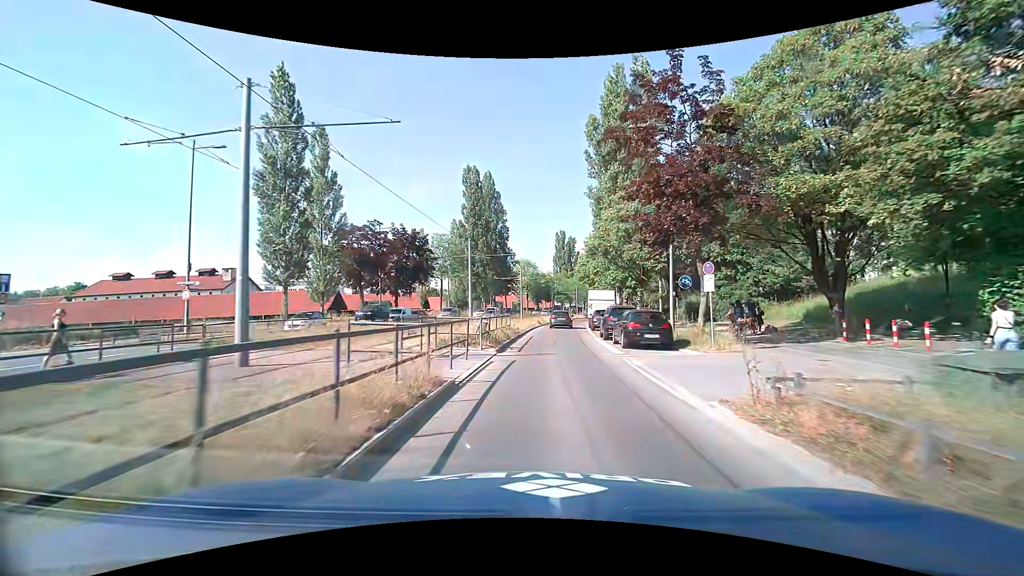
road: secondary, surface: asphalt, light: Day
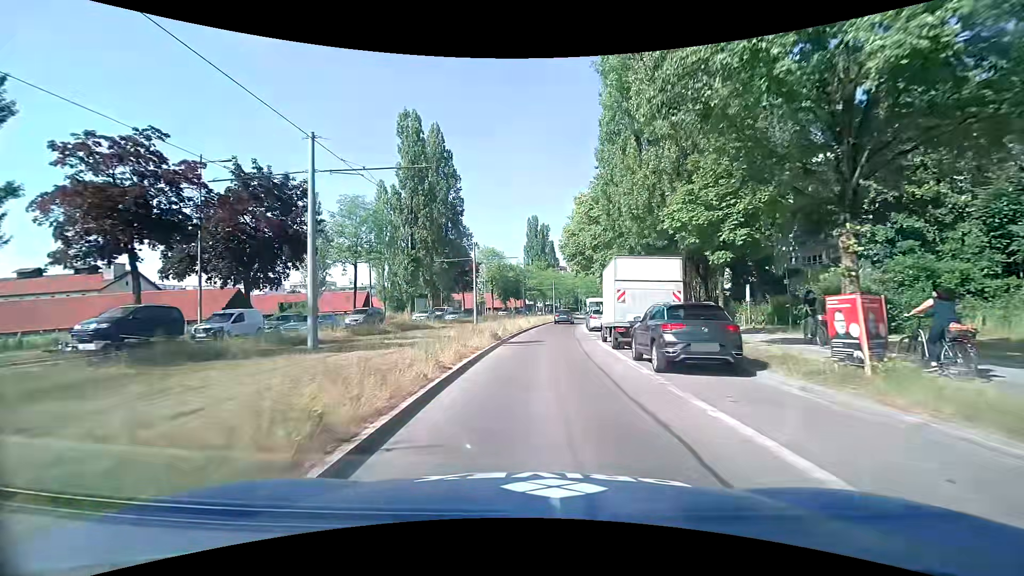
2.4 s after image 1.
(+0.9, +24.9) m; +3°
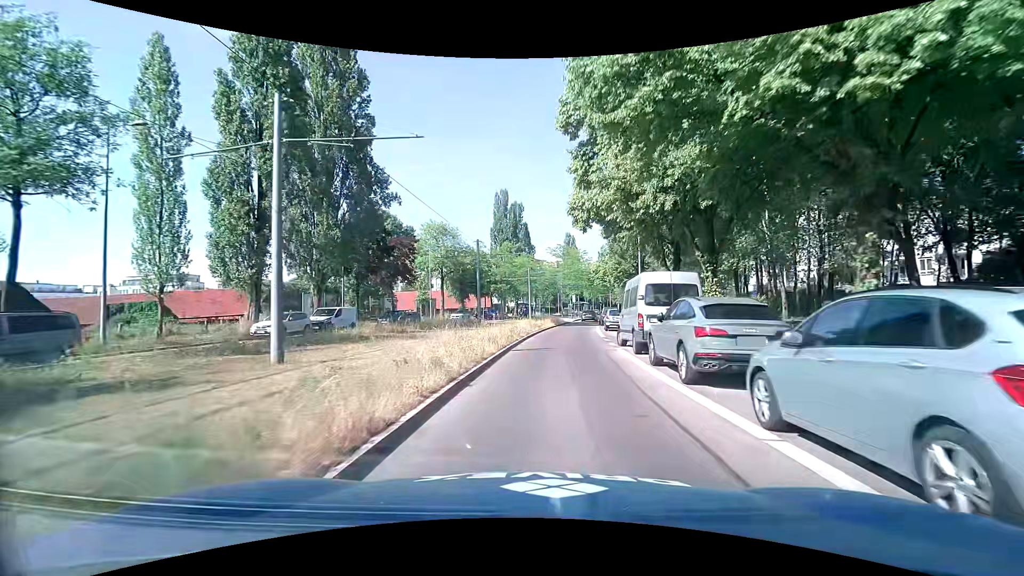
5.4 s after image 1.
(+0.9, +29.9) m; +3°
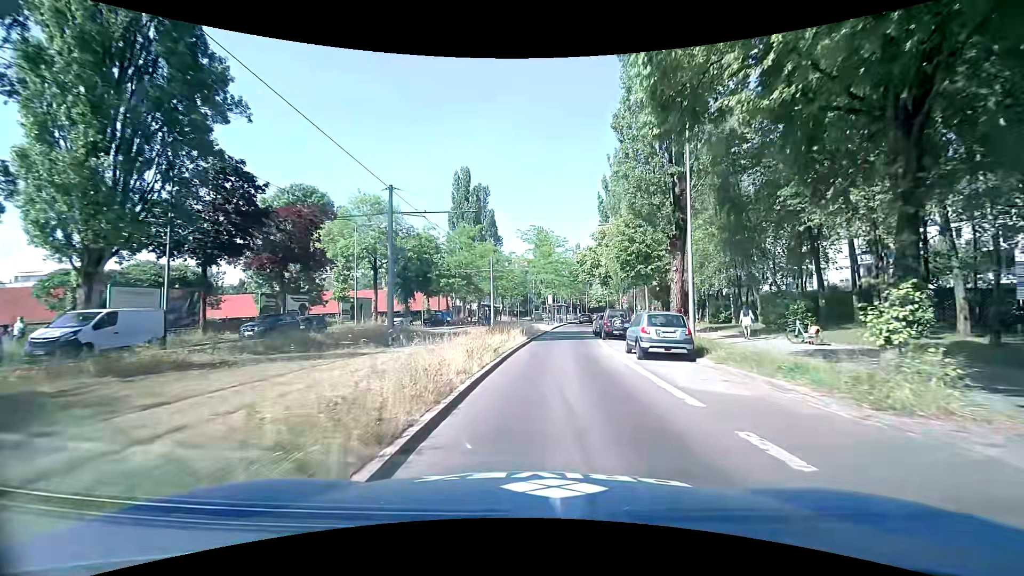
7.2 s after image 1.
(+0.5, +17.9) m; +3°
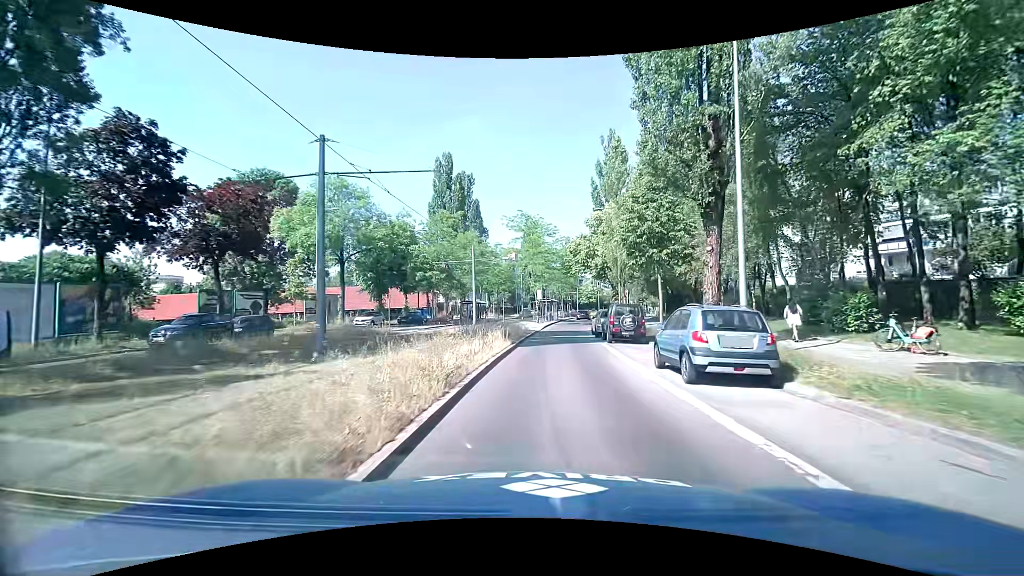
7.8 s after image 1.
(+0.1, +5.9) m; +3°
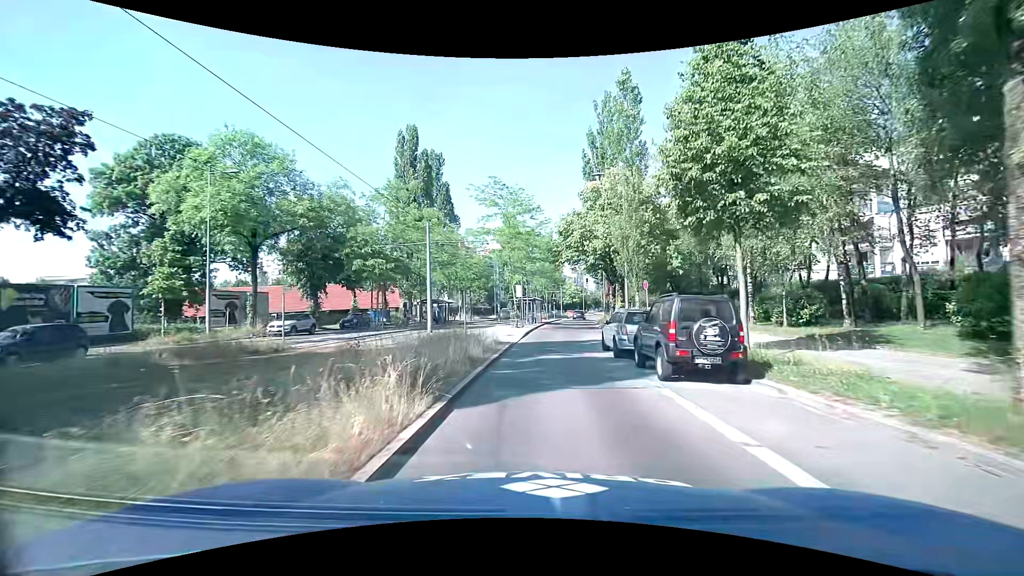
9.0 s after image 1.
(+0.1, +11.6) m; +1°
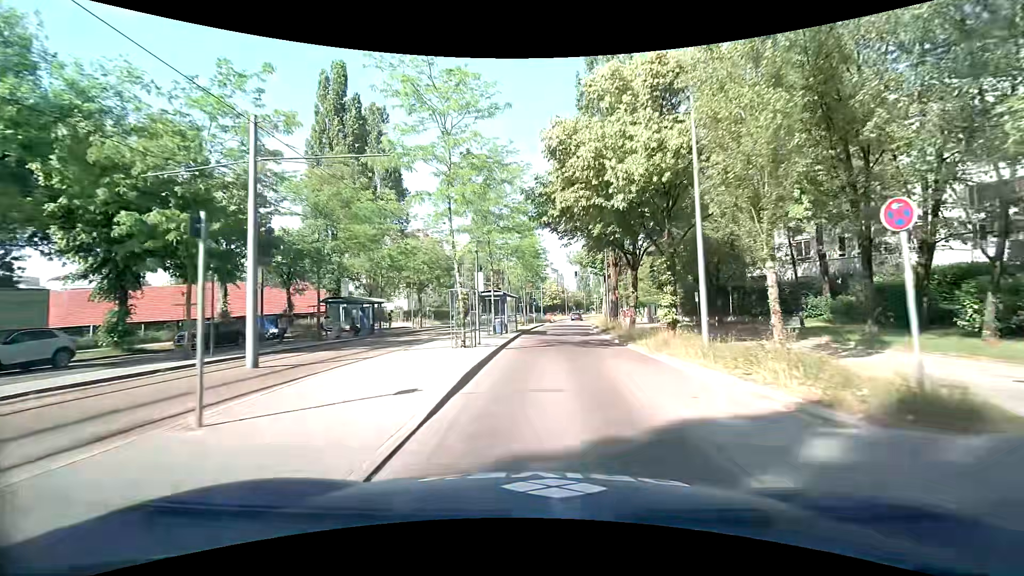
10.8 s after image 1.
(+0.5, +18.0) m; +3°
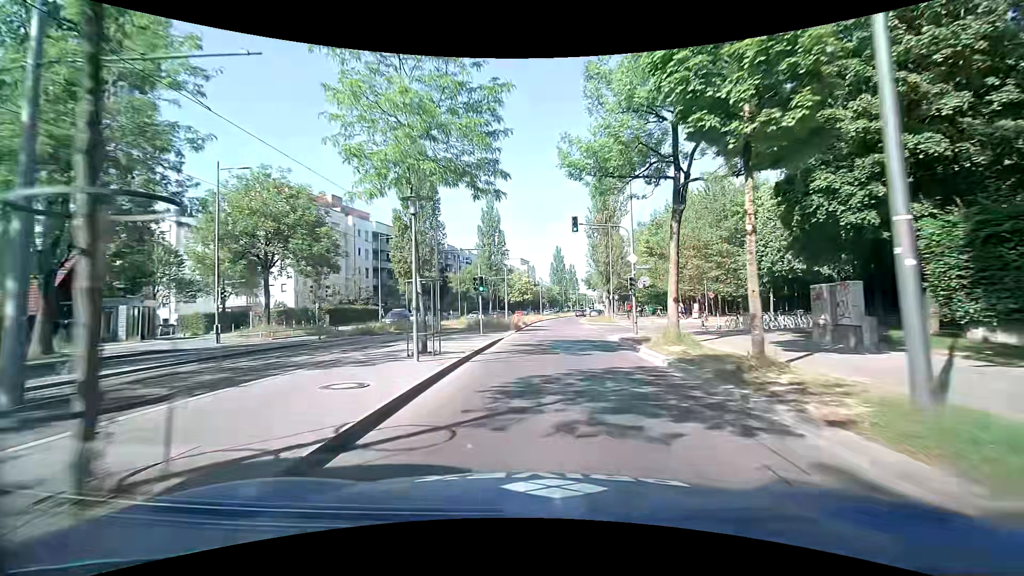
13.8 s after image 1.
(+1.2, +34.1) m; +3°
(0, +10) (0, +20) (+1, +30) (+1, +40) (+2, +50) (+3, +60) (+4, +70) (+5, +80) (+7, +90) (+9, +99) m
